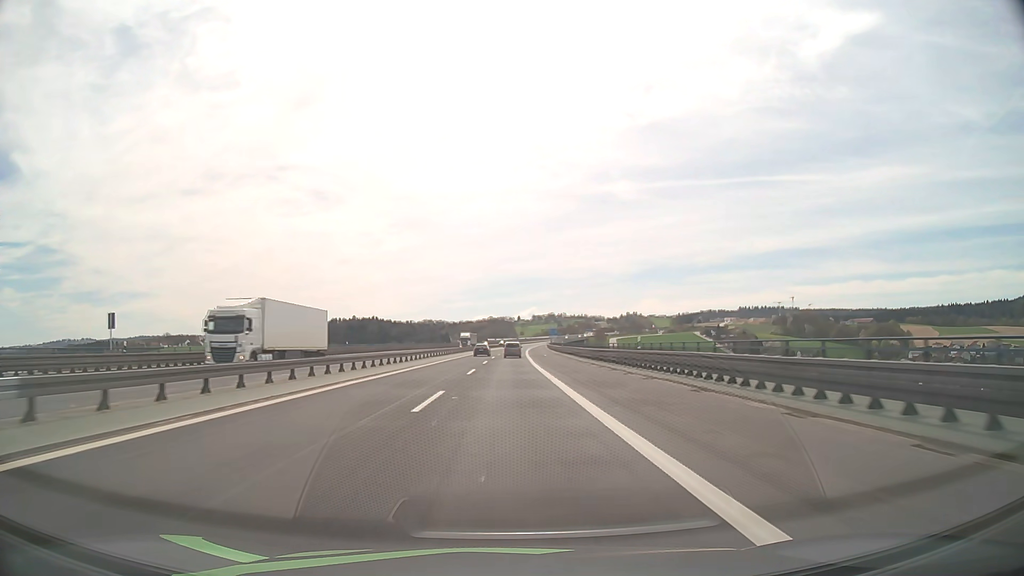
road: motorway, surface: asphalt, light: Day
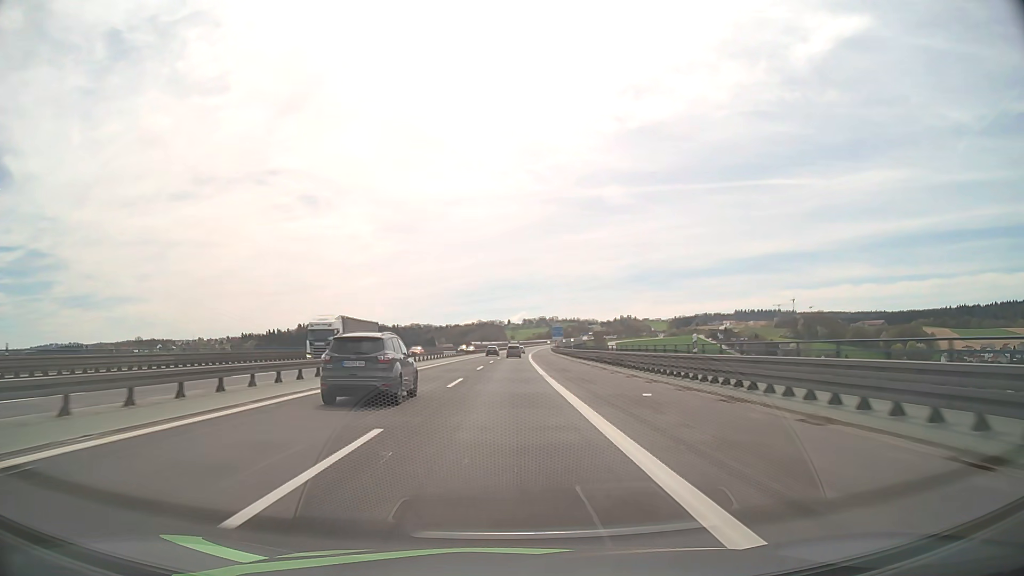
(+0.6, +62.9) m; +1°
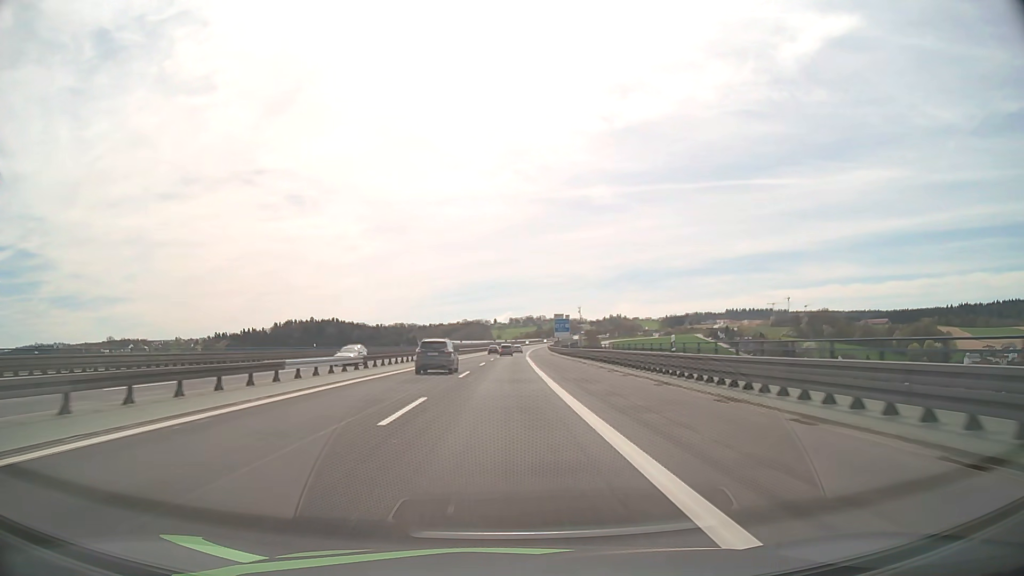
(+0.5, +47.4) m; +1°
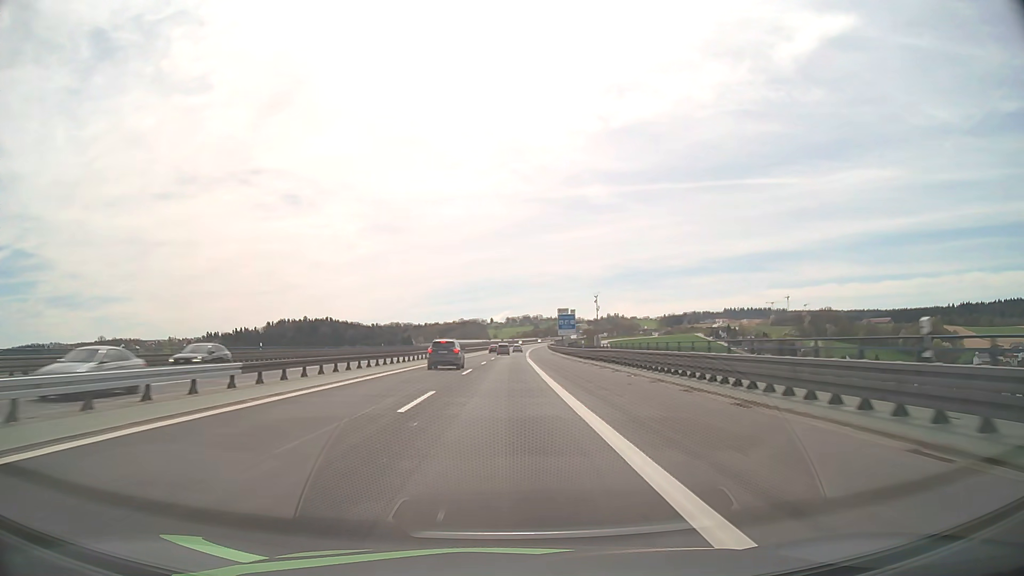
(+0.1, +15.8) m; 0°
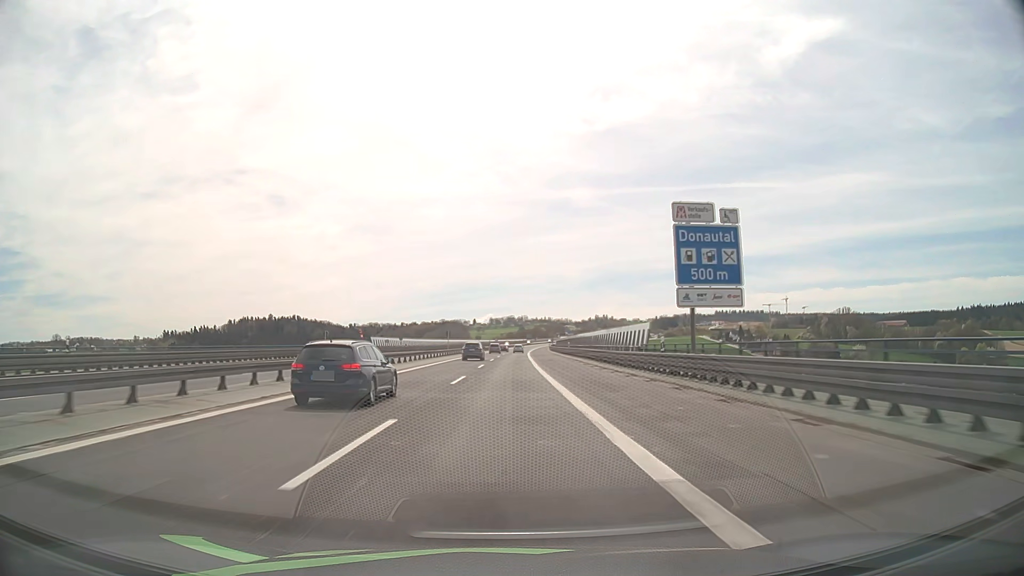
(+0.7, +79.3) m; +1°
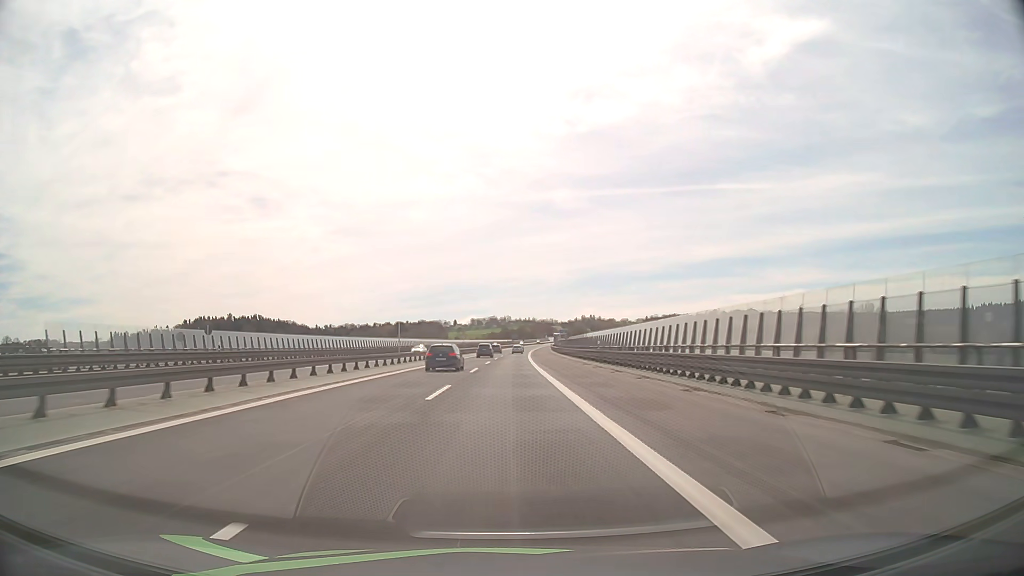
(+1.2, +79.3) m; +2°
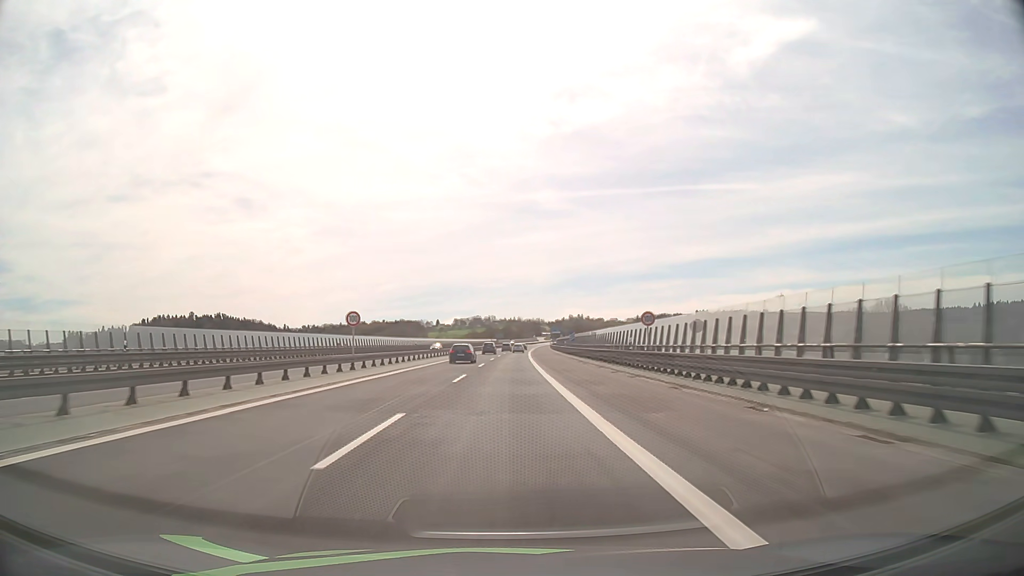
(+0.7, +63.4) m; +1°
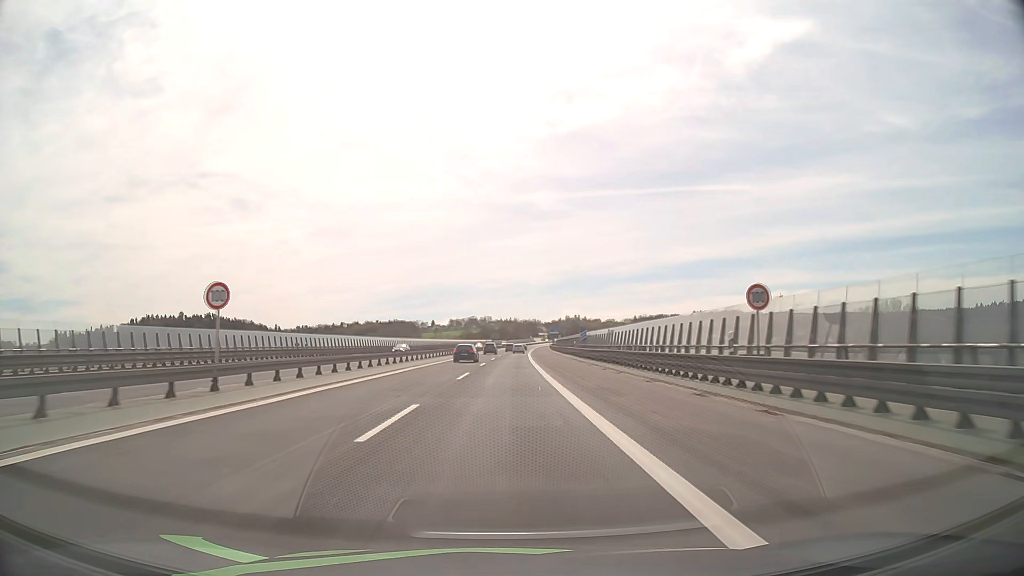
(0.0, +15.9) m; 0°
(0, +10) (0, +20) (0, +30) (0, +40) (0, +50) (+1, +60) (+1, +70) (+1, +80) (+1, +90) (+2, +100) m
